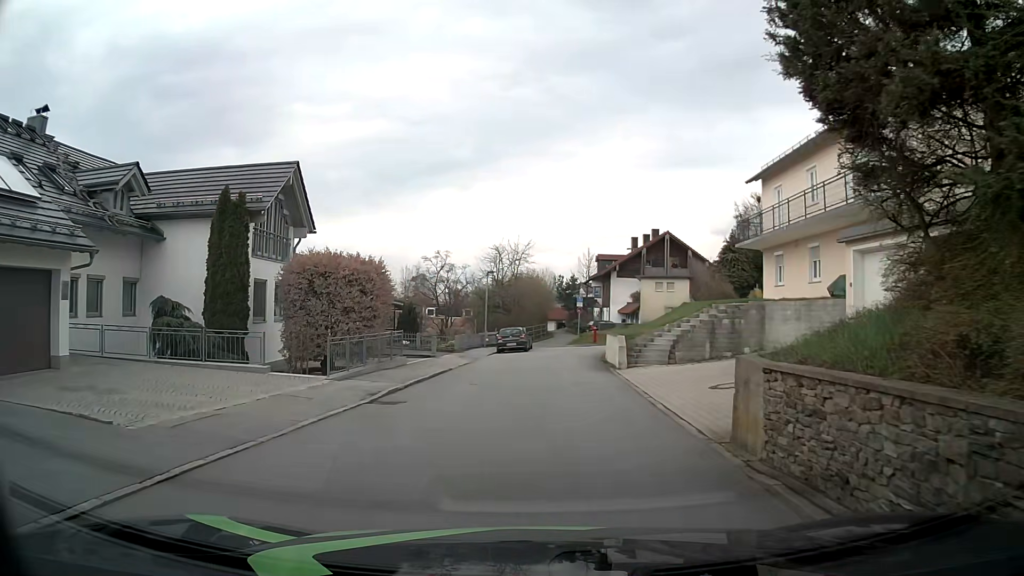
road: residential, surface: asphalt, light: Day
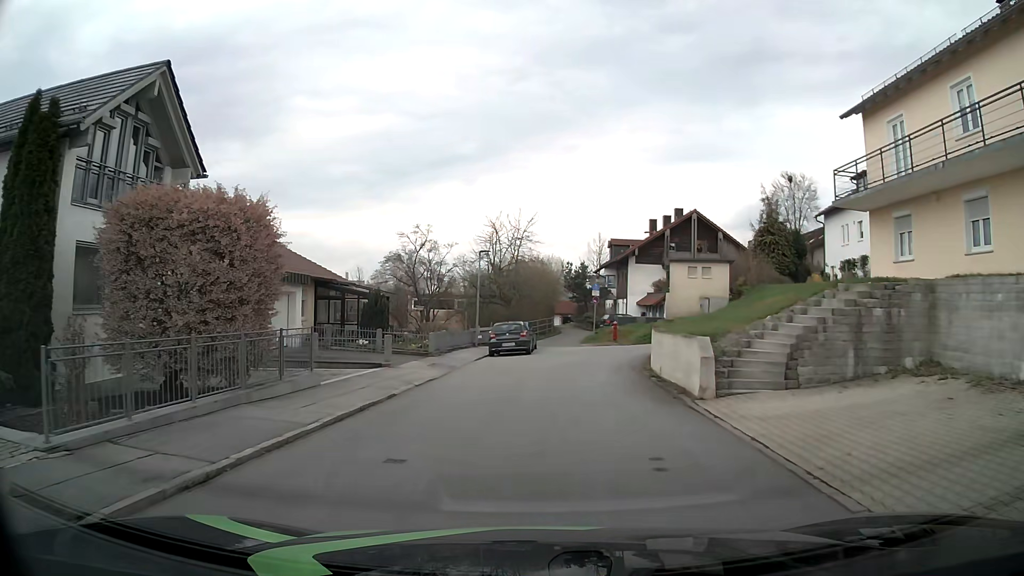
(-0.2, +9.8) m; 0°
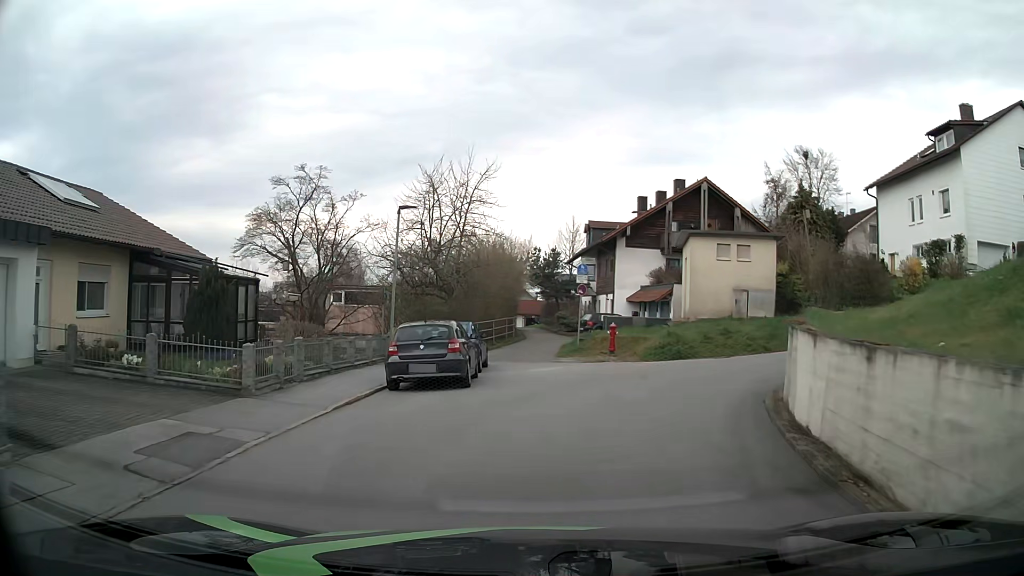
(+0.1, +13.8) m; +1°
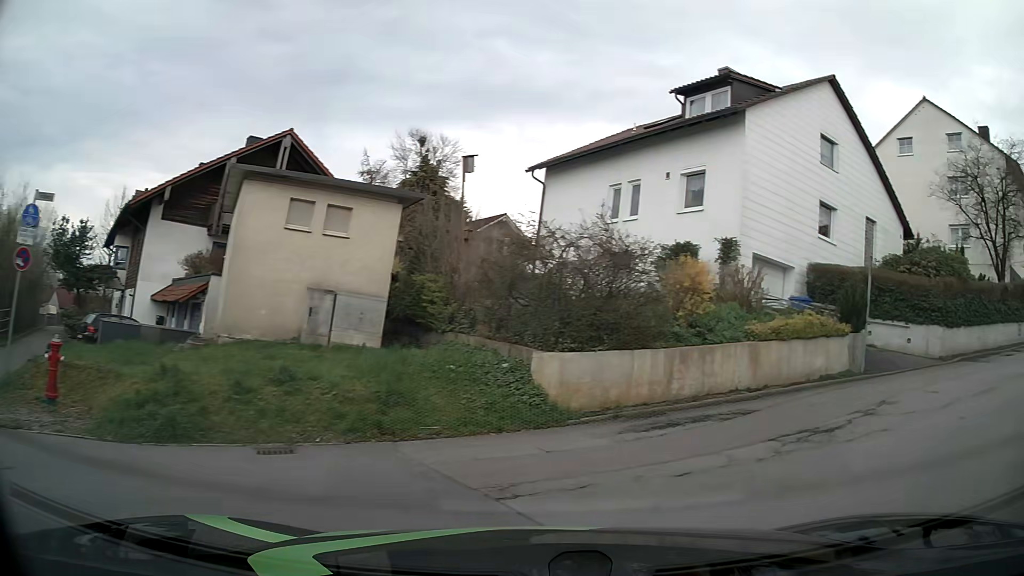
(+2.8, +13.3) m; +37°
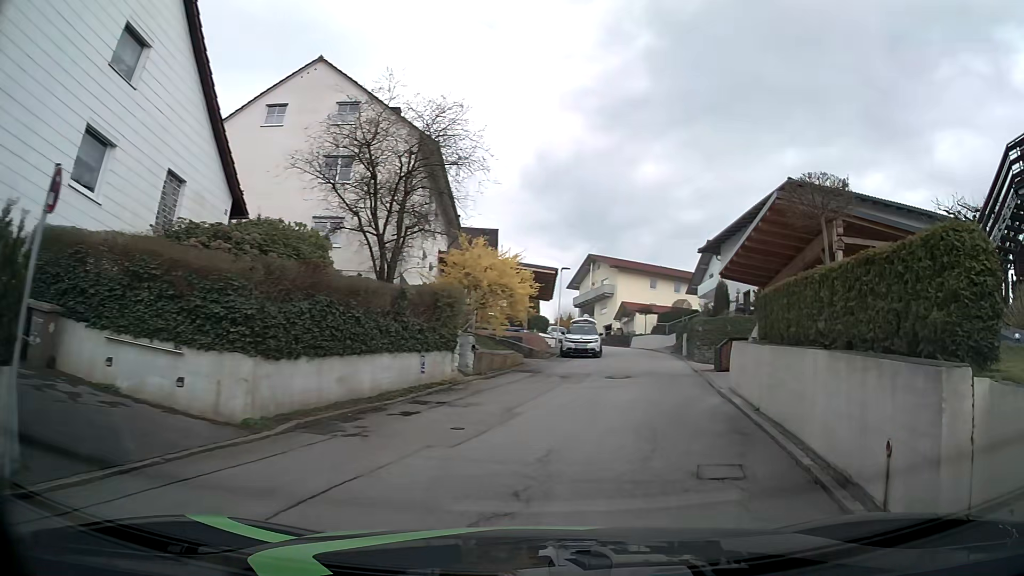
(+5.3, +8.7) m; +56°
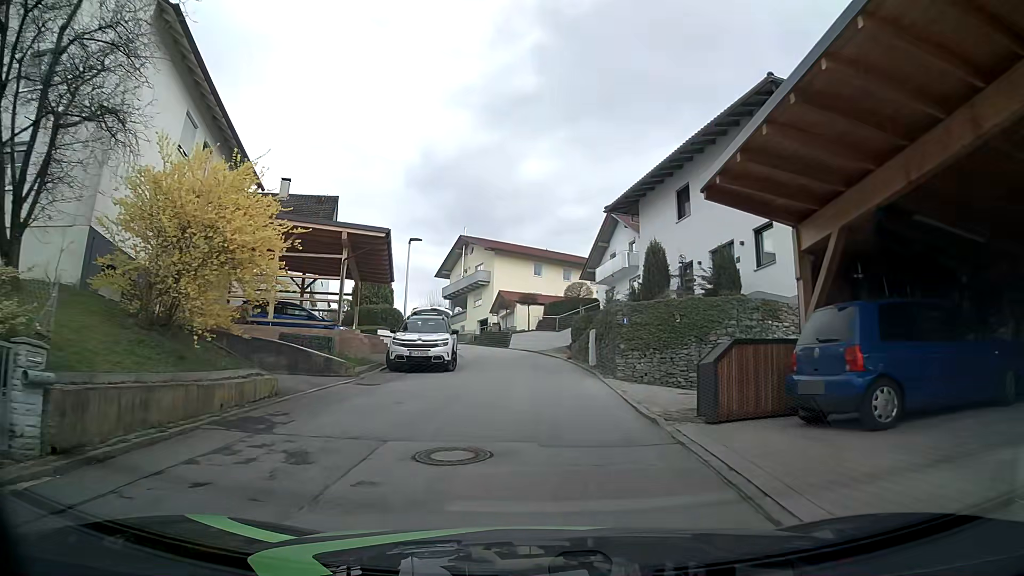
(+2.1, +13.0) m; +11°
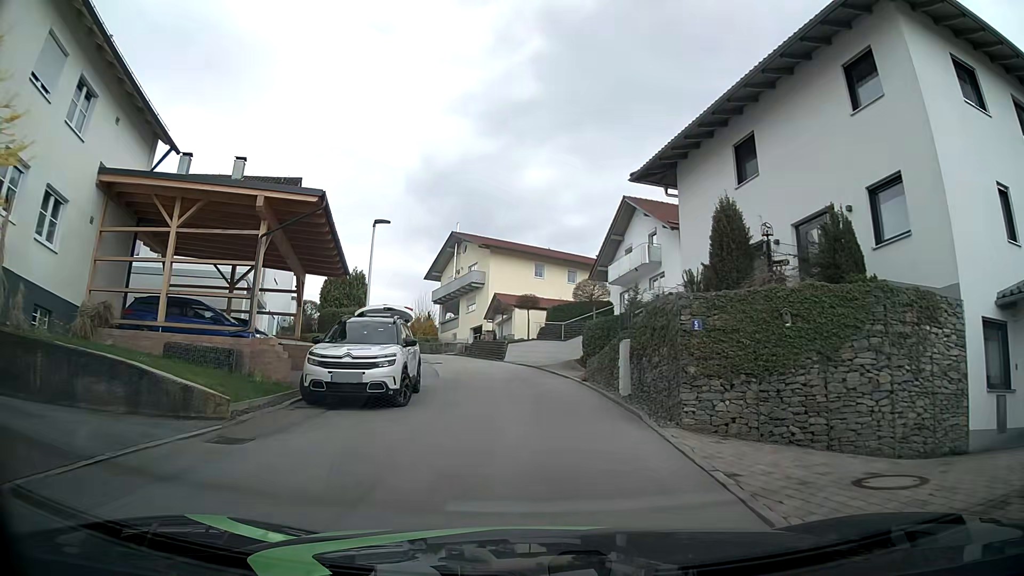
(0.0, +7.5) m; 0°
